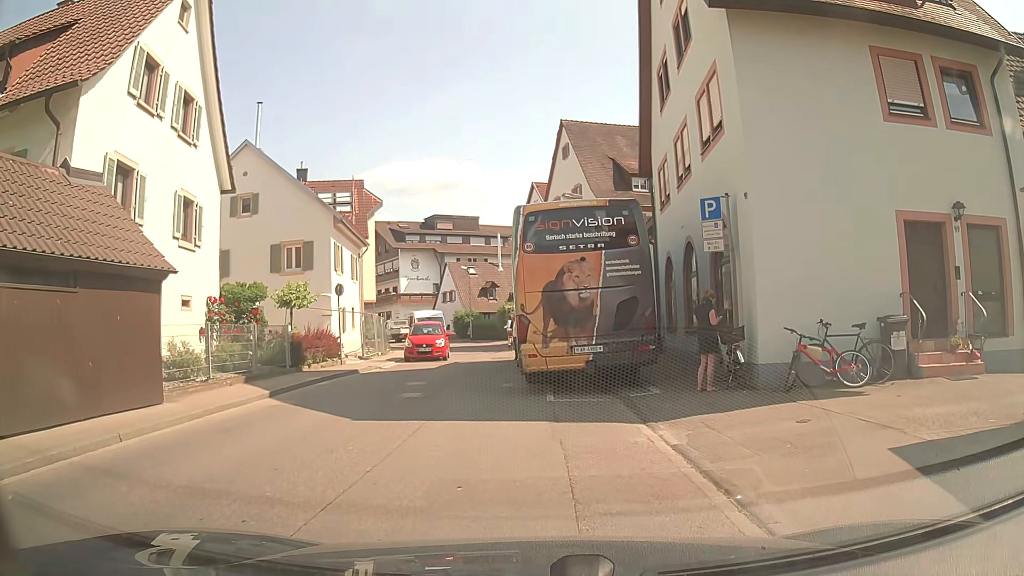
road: tertiary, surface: asphalt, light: Day
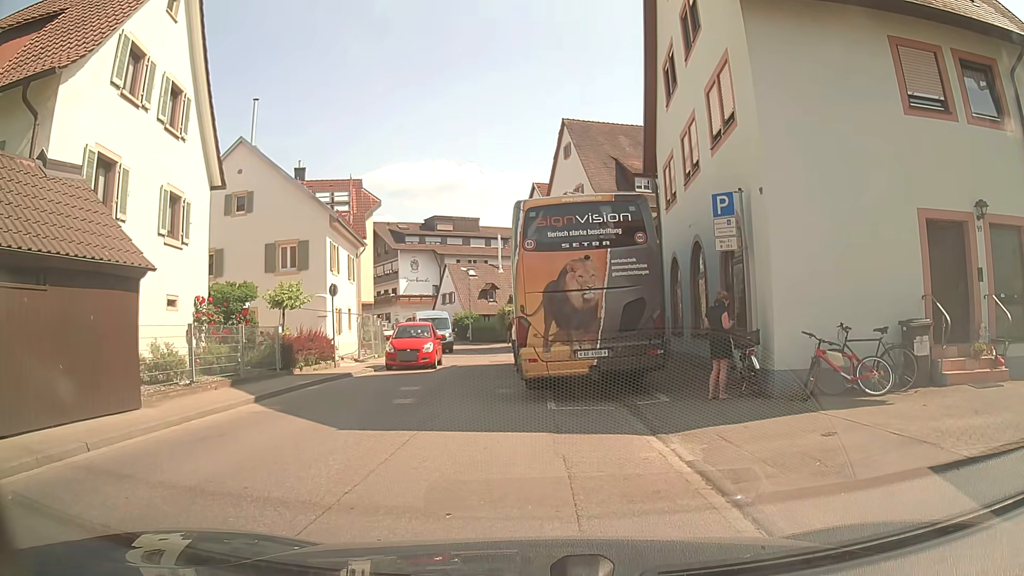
(0.0, +0.7) m; 0°
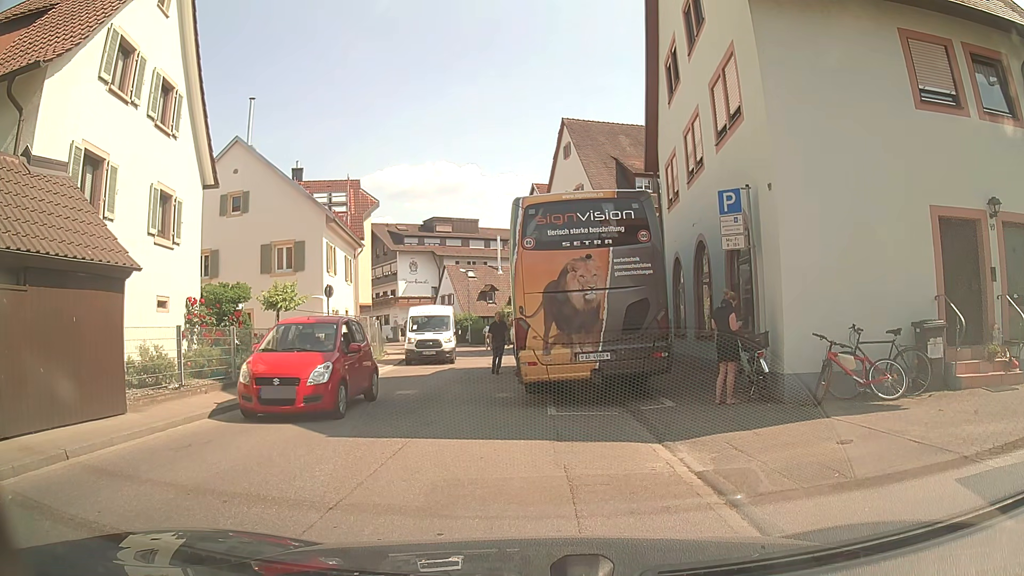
(0.0, +0.5) m; 0°
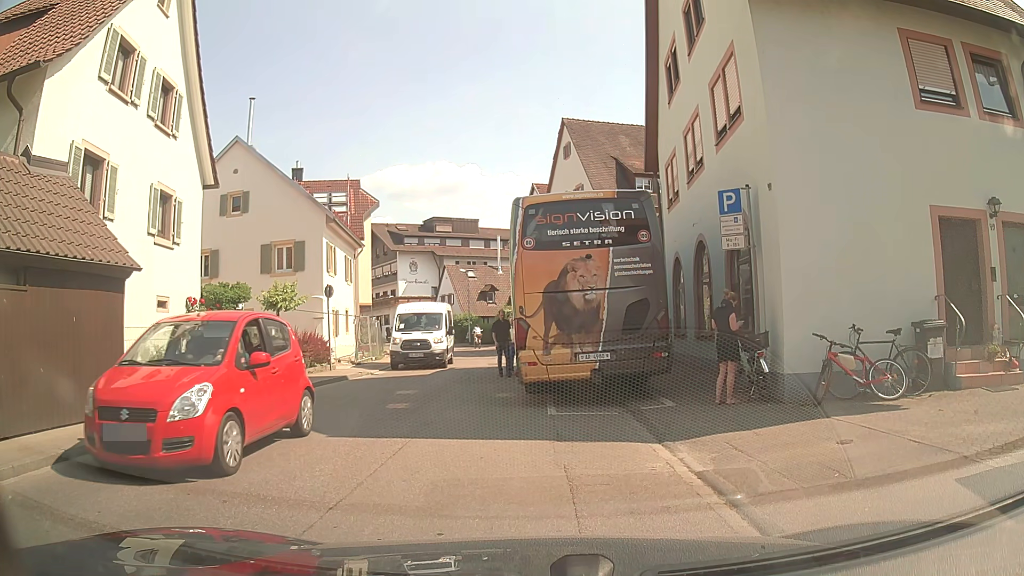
(0.0, 0.0) m; 0°
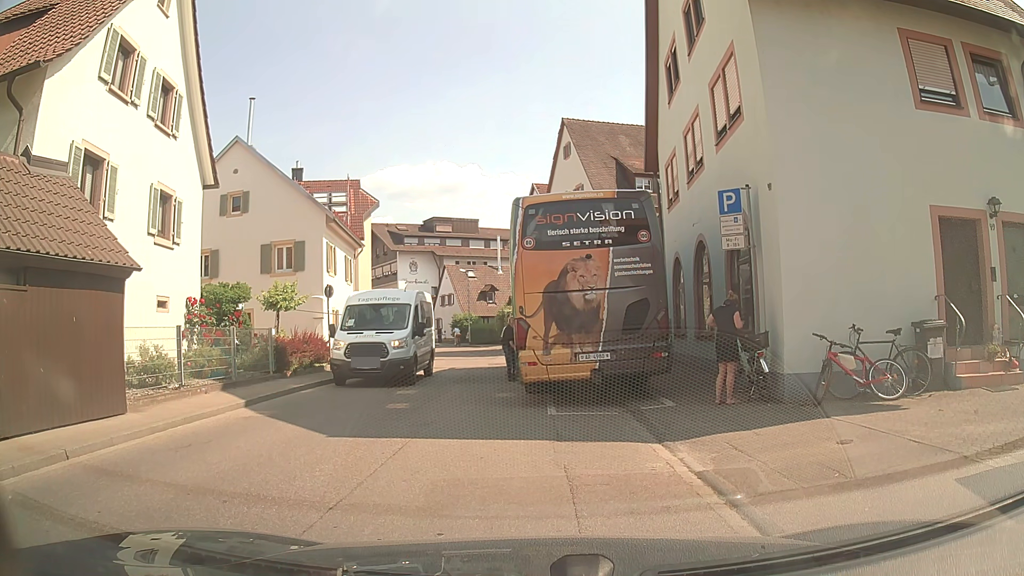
(0.0, 0.0) m; 0°
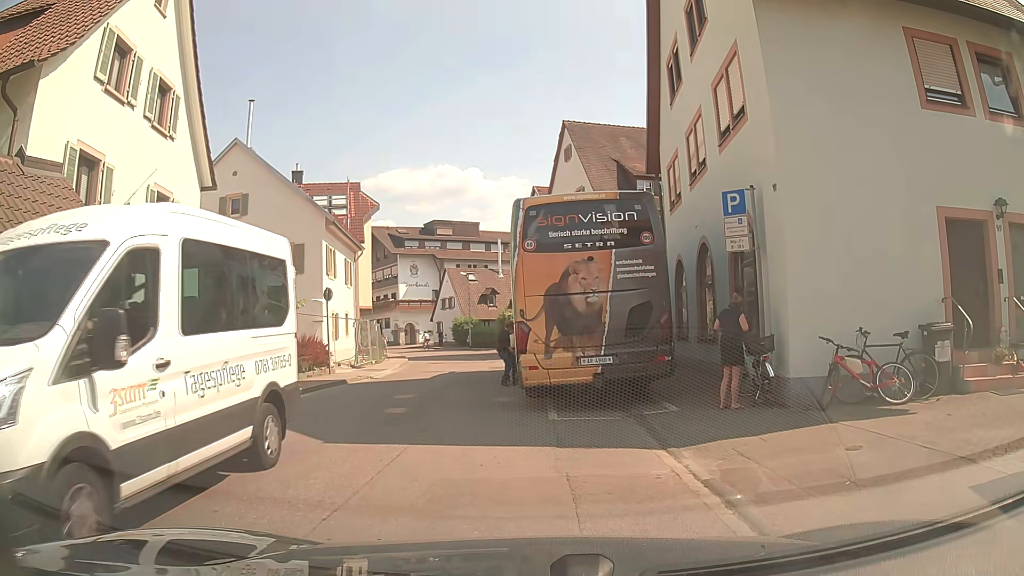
(0.0, +0.2) m; 0°
